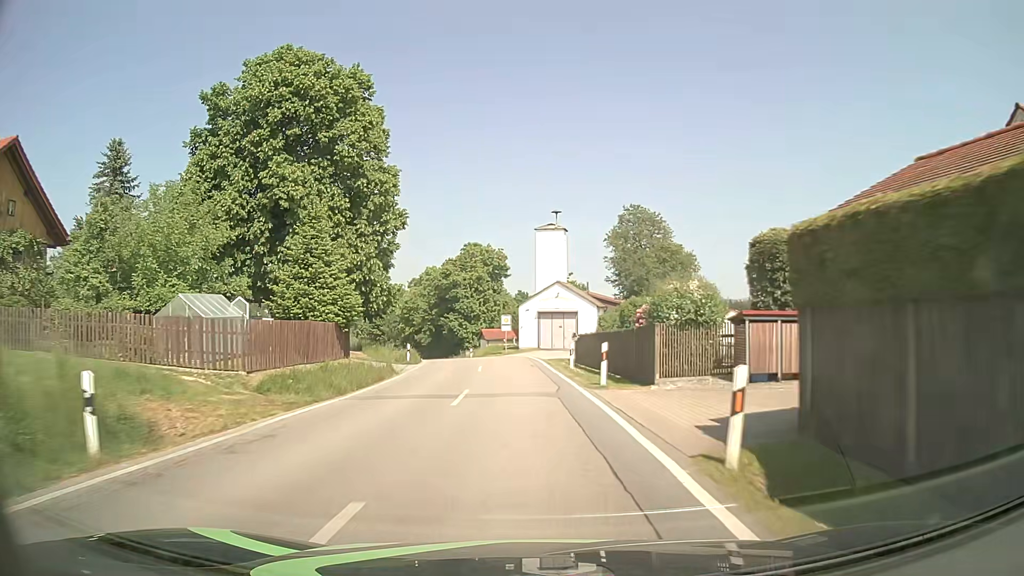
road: tertiary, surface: asphalt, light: Day
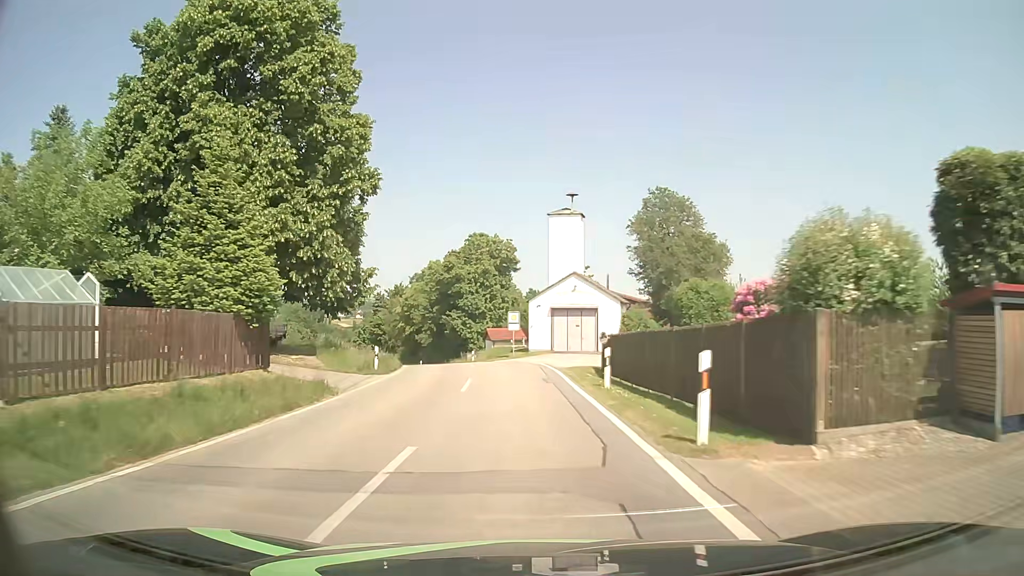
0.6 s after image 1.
(-0.1, +9.1) m; -2°
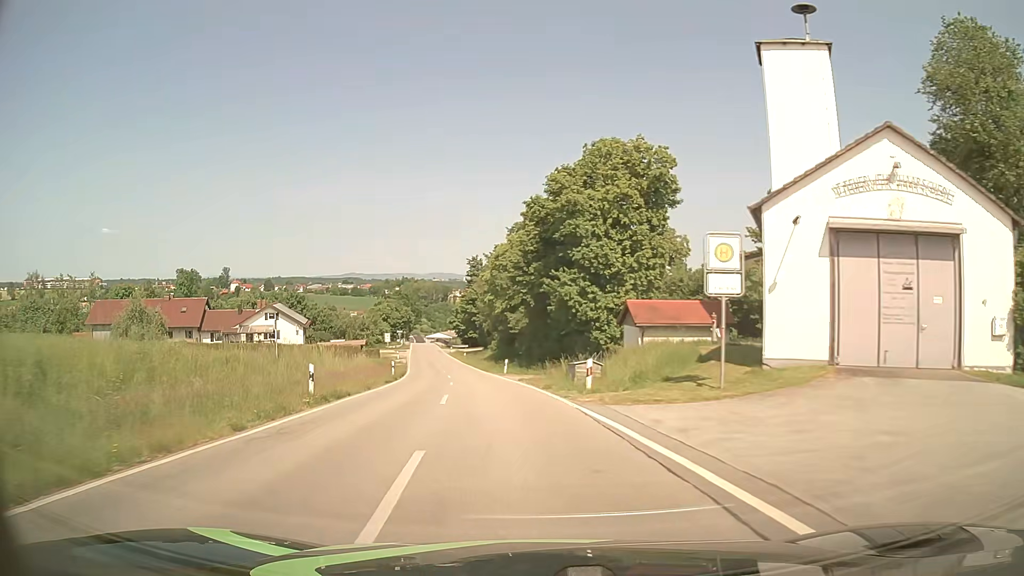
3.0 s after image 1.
(-2.3, +36.2) m; -11°
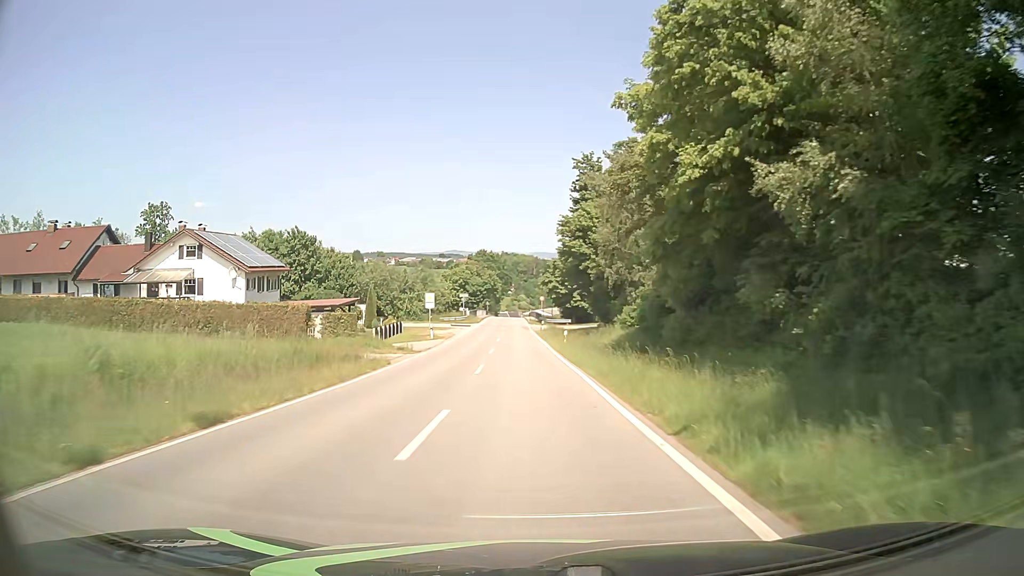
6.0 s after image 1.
(-4.7, +45.8) m; -9°
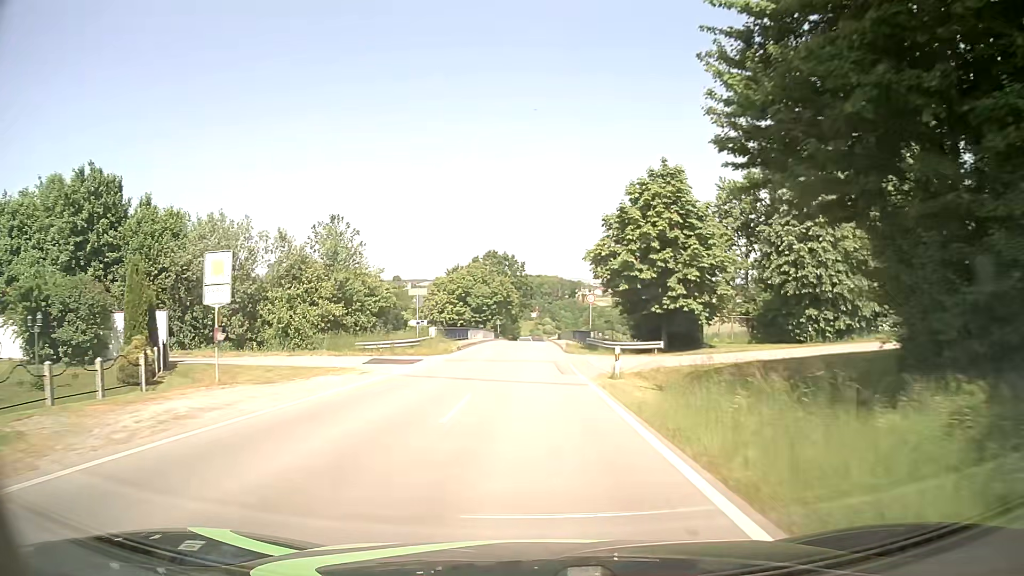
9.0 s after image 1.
(-0.8, +45.2) m; -1°
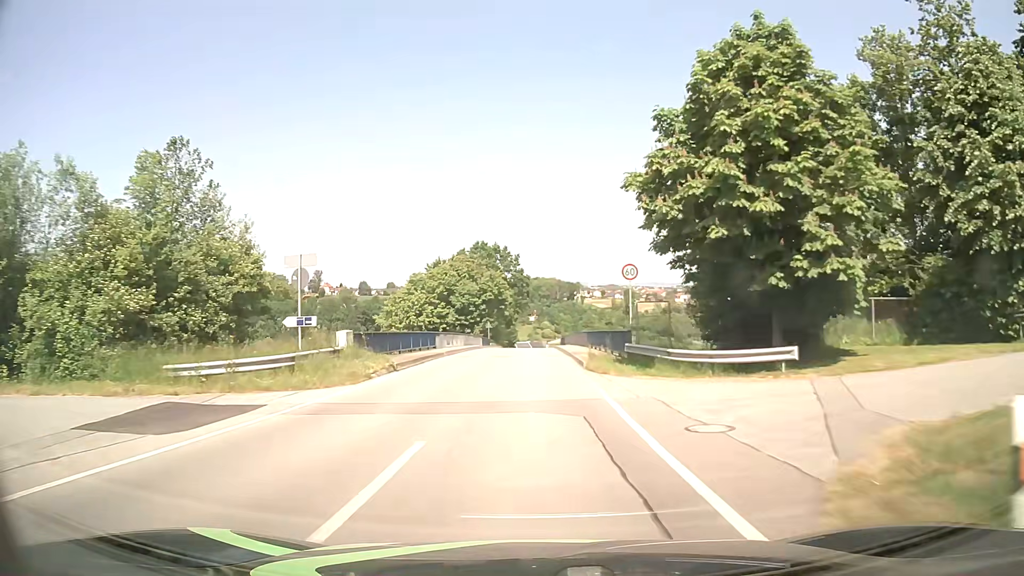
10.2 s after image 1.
(-0.2, +18.1) m; 0°
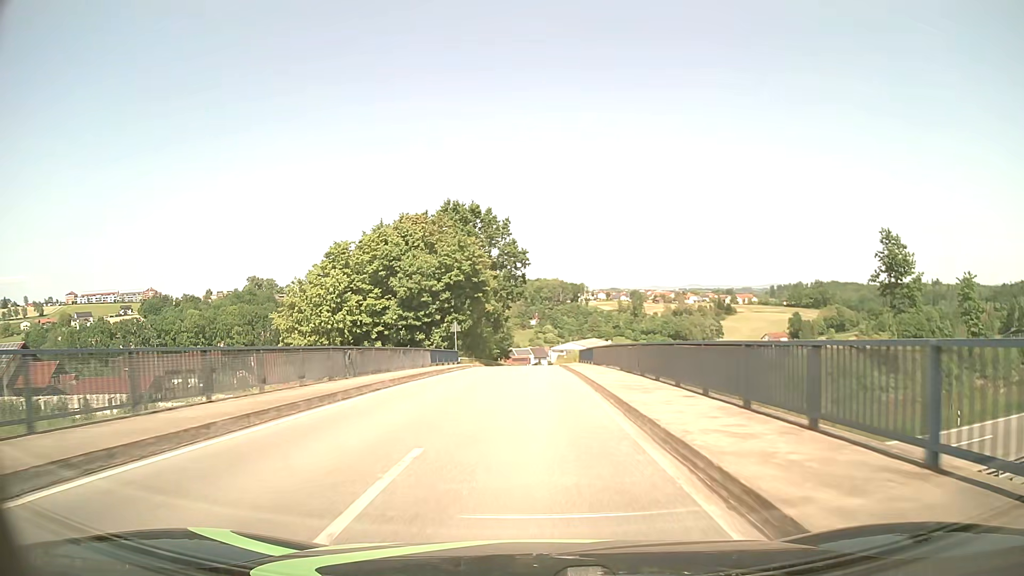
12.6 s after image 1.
(0.0, +36.4) m; 0°
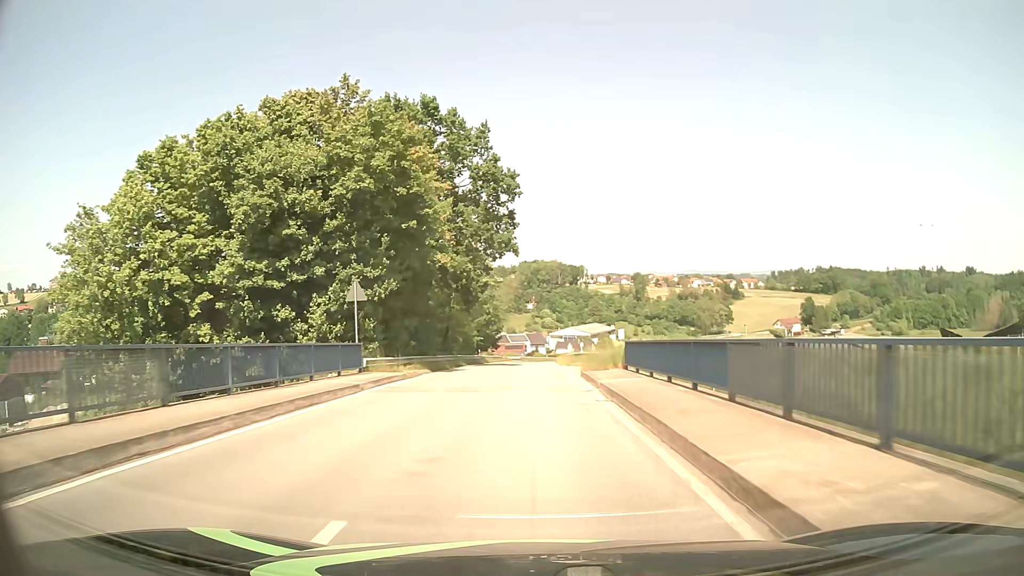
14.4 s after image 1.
(+0.1, +27.6) m; 0°
(0, +10) (0, +20) (0, +30) (0, +40) (0, +50) (0, +60) (0, +70) (+1, +80) (+1, +90) (+2, +100) m
